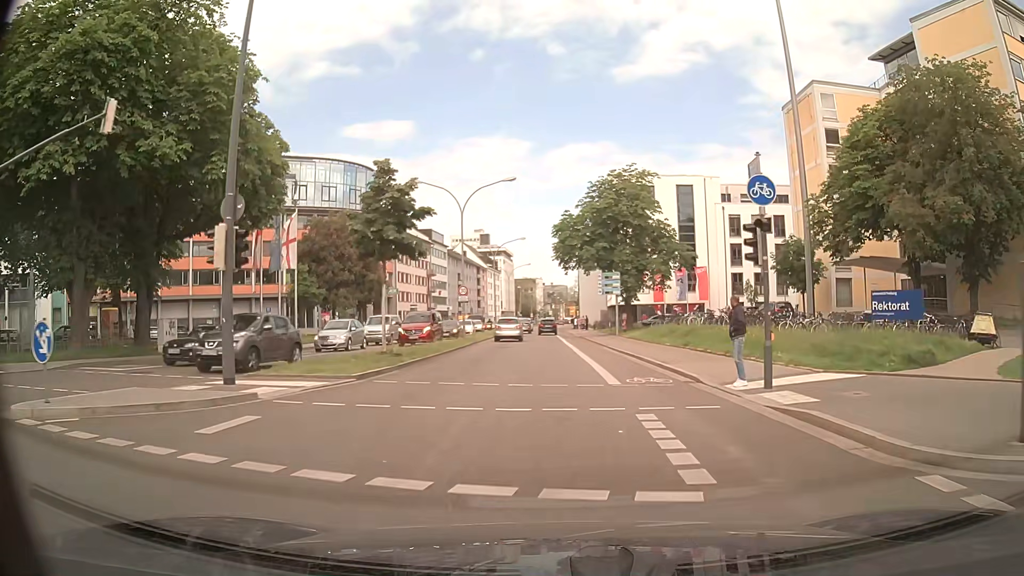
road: primary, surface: asphalt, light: Day
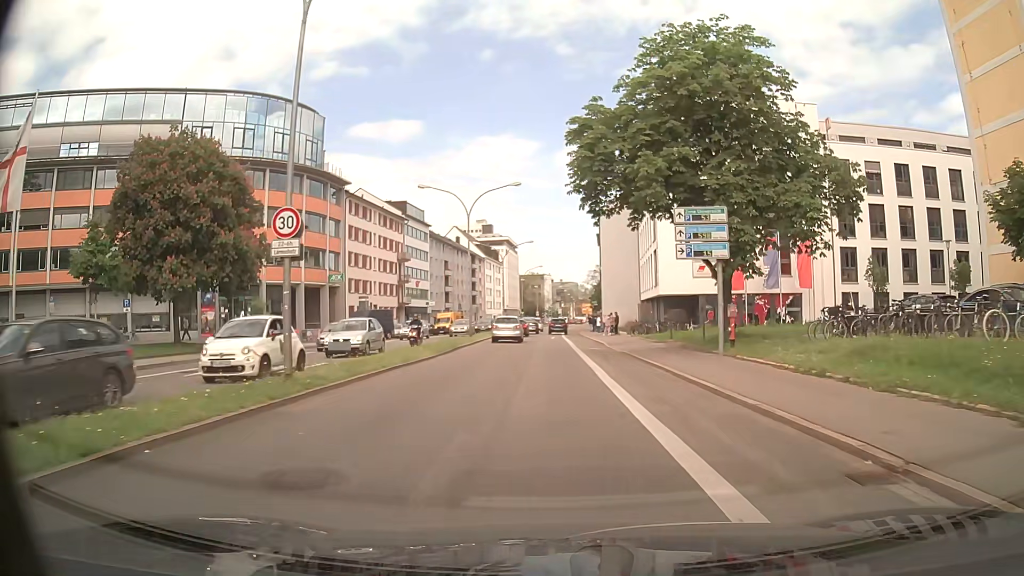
(-0.3, +28.4) m; -1°
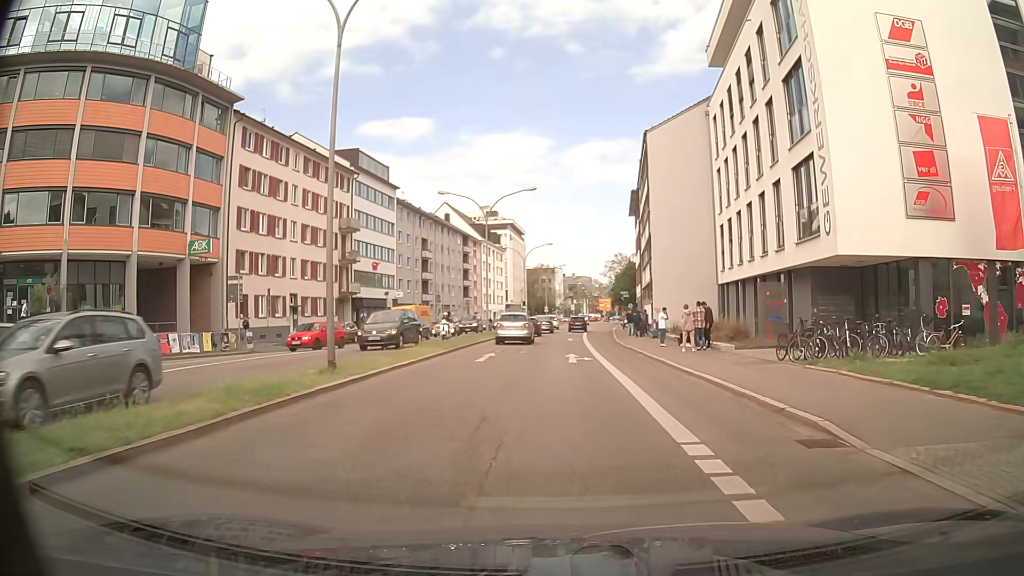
(-0.3, +28.8) m; -1°
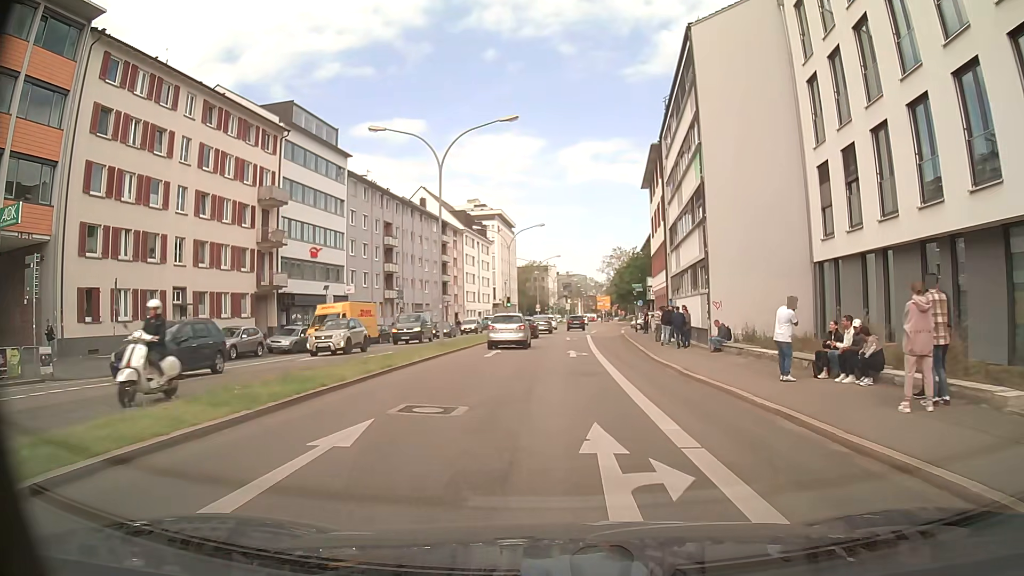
(+0.1, +16.3) m; +1°
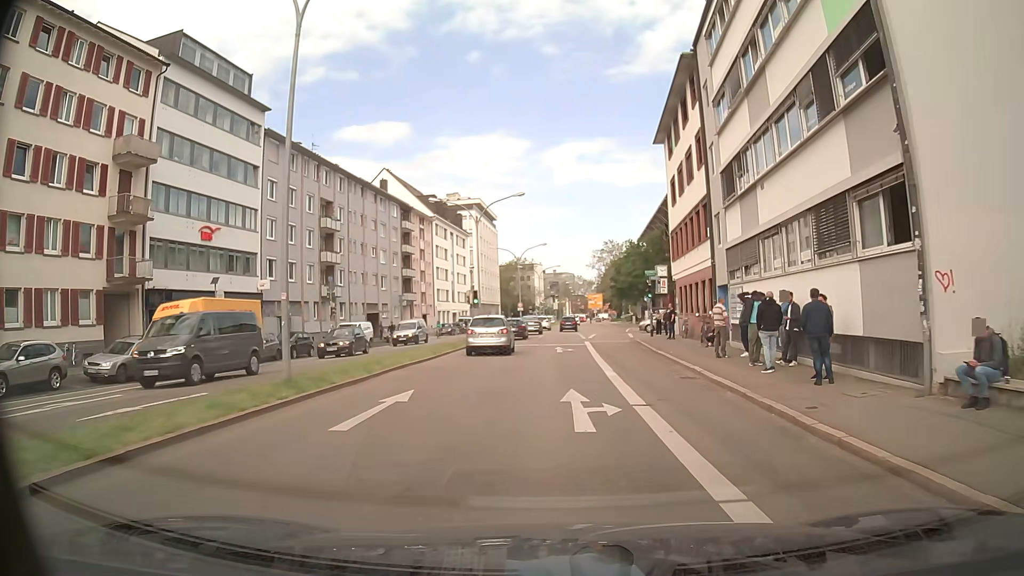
(0.0, +15.7) m; +1°
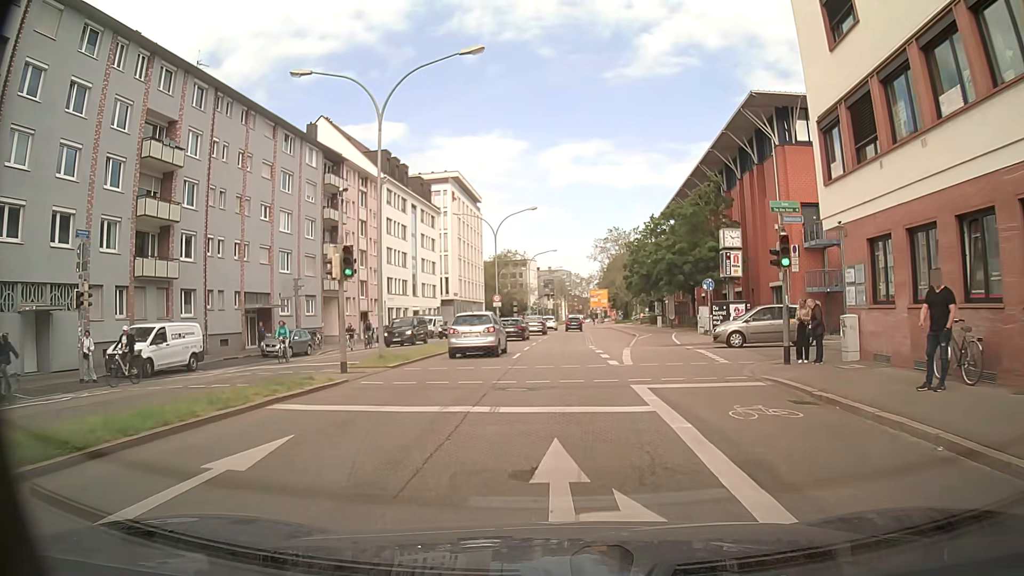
(+0.1, +25.5) m; 0°
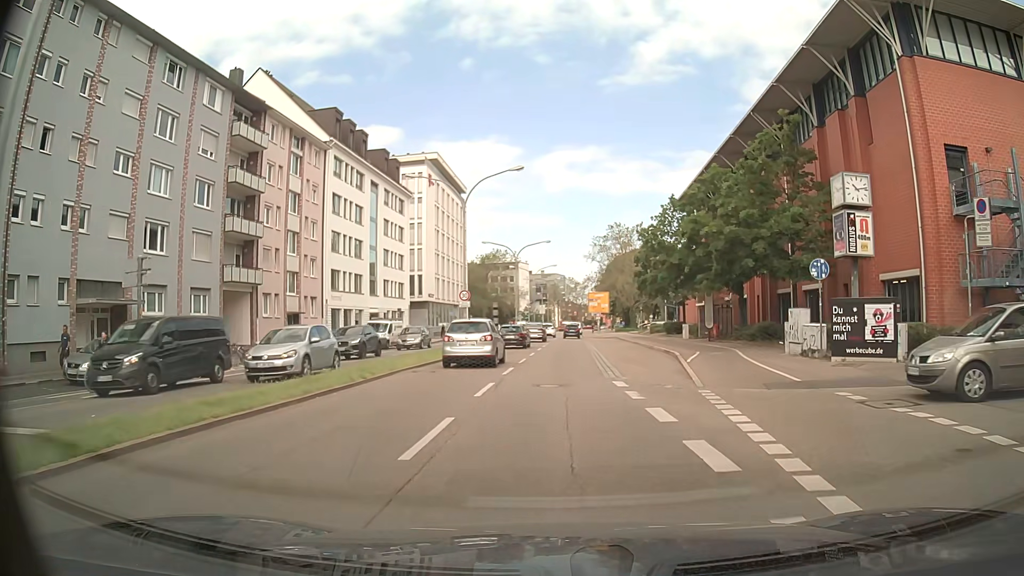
(+0.1, +15.8) m; 0°
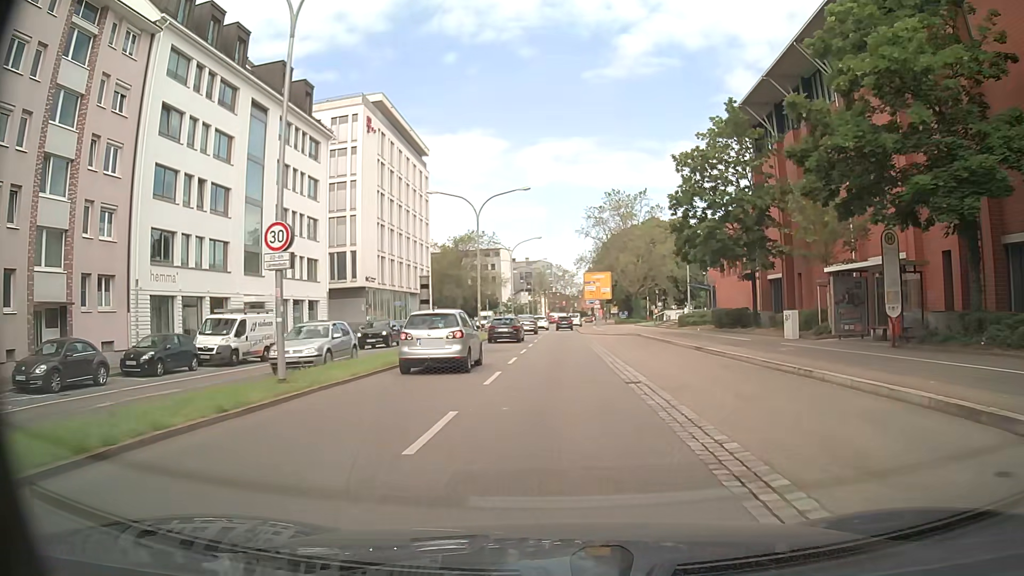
(+0.3, +24.1) m; +1°
(0, +10) (0, +20) (0, +30) (0, +40) (+1, +50) (+1, +60) (+1, +70) (+1, +80) (+2, +90) (+2, +100) m
